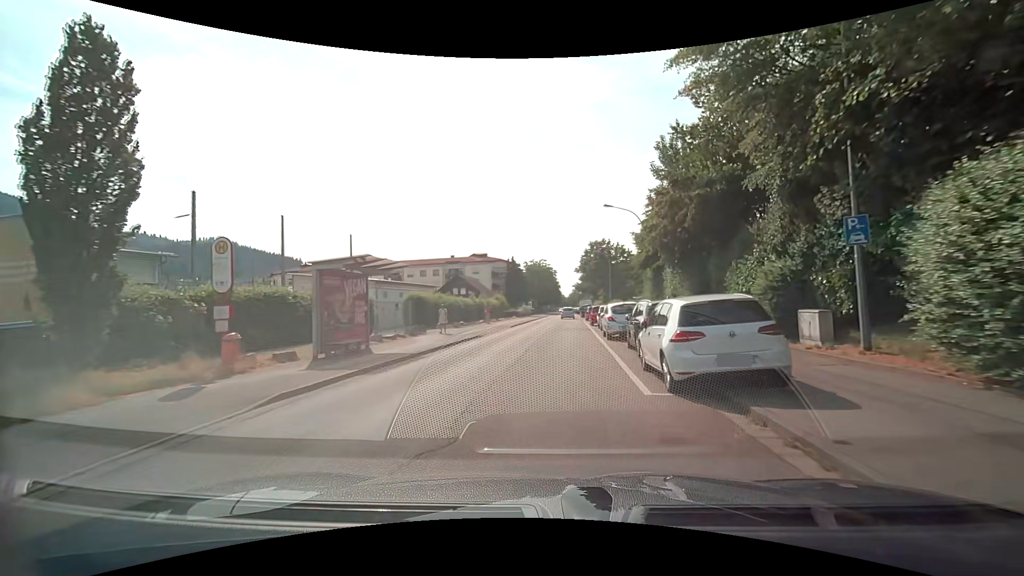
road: tertiary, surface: asphalt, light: Day
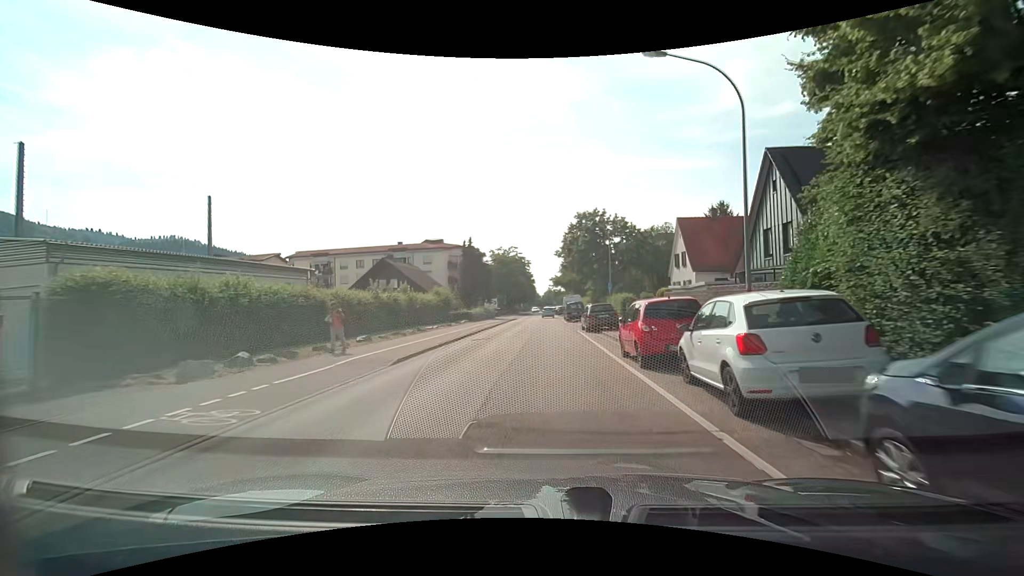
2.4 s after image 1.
(+0.7, +25.8) m; +3°
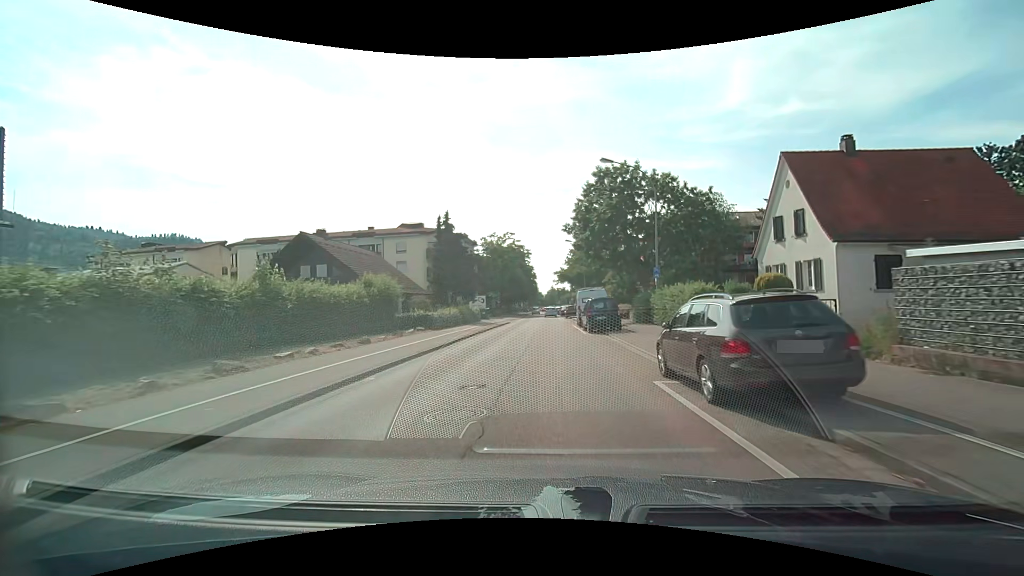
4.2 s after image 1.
(0.0, +19.4) m; 0°
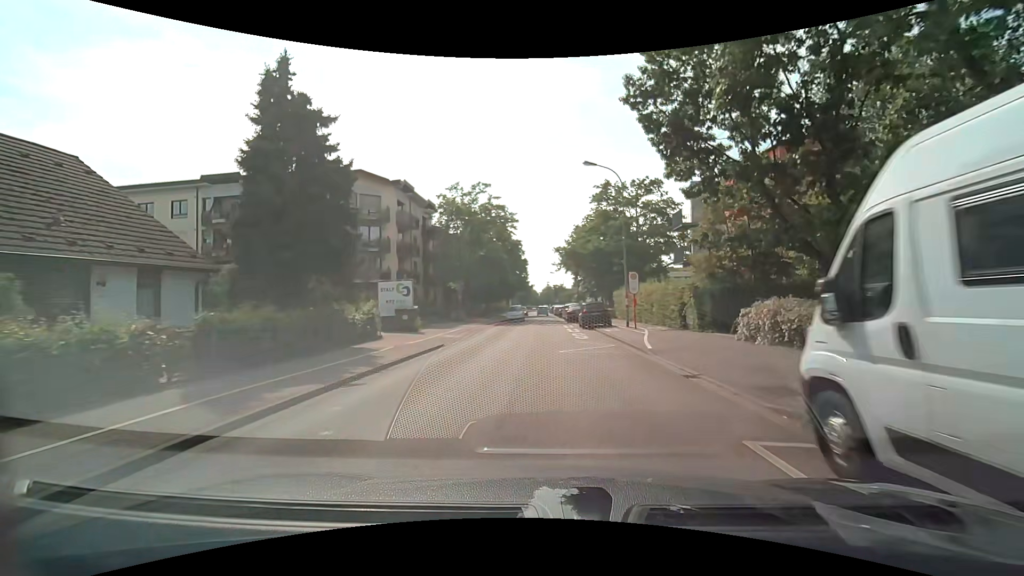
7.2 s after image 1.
(-0.1, +33.1) m; 0°
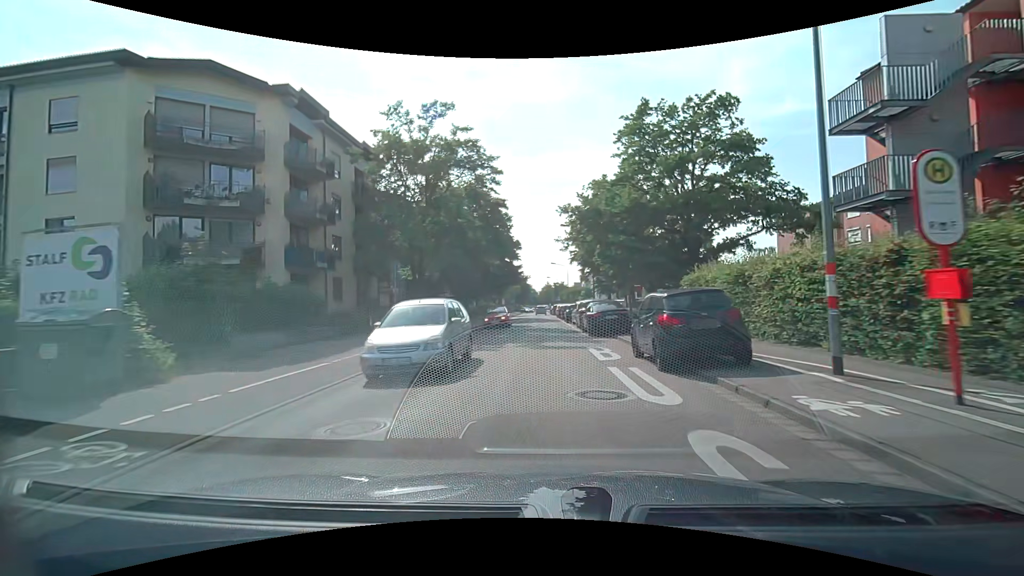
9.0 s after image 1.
(+0.1, +20.4) m; 0°
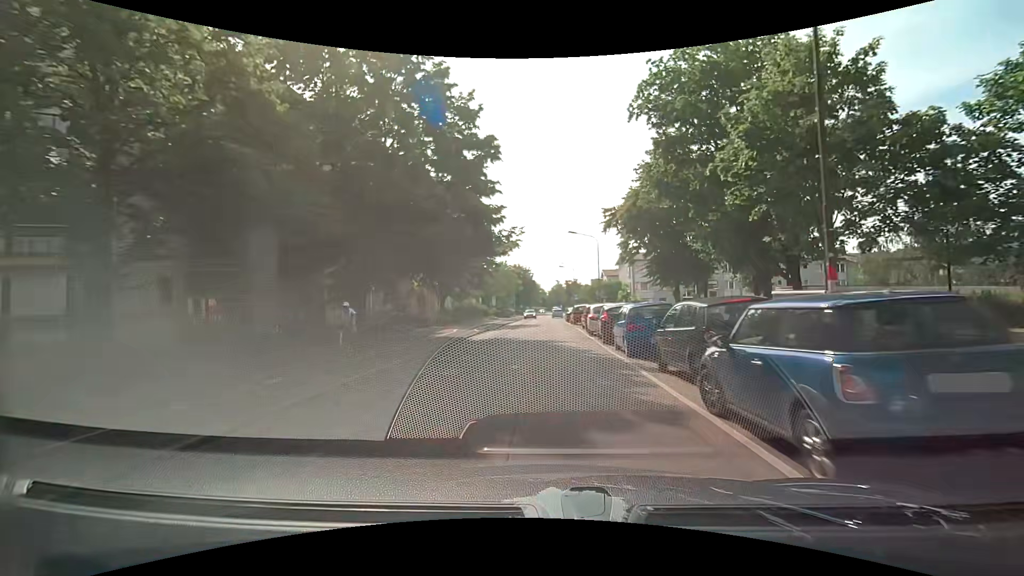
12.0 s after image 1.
(+0.2, +34.8) m; 0°
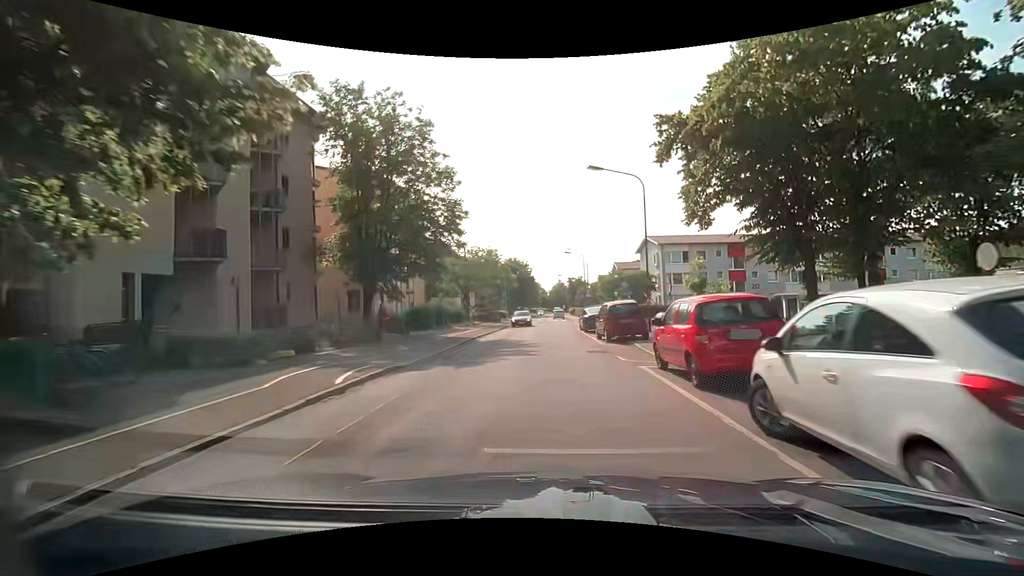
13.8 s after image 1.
(-0.1, +21.0) m; -1°
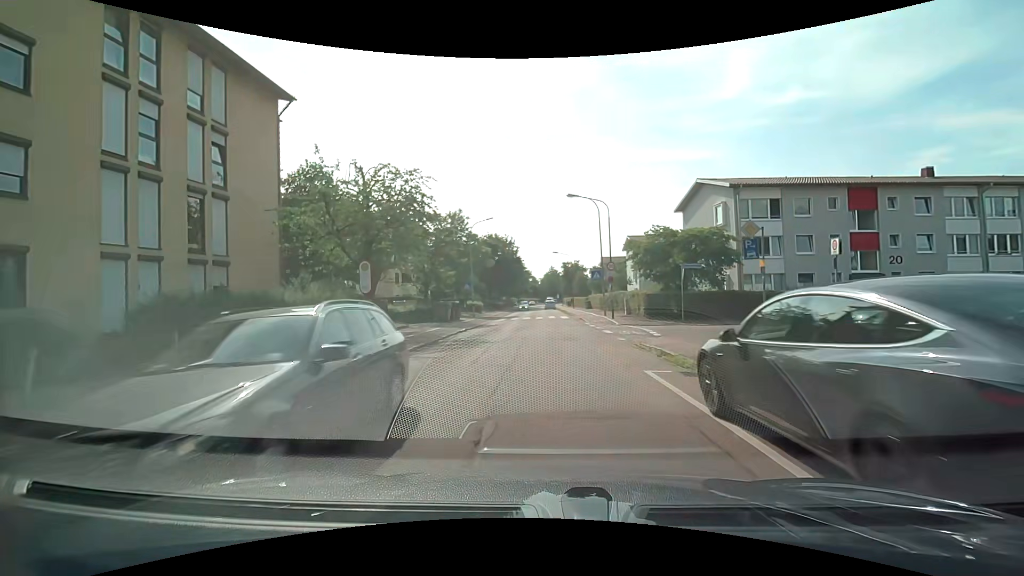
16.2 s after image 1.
(+0.3, +26.6) m; +1°
(0, +10) (0, +20) (0, +30) (0, +40) (0, +50) (0, +60) (0, +70) (-1, +80) (-1, +90) (-1, +100) m
